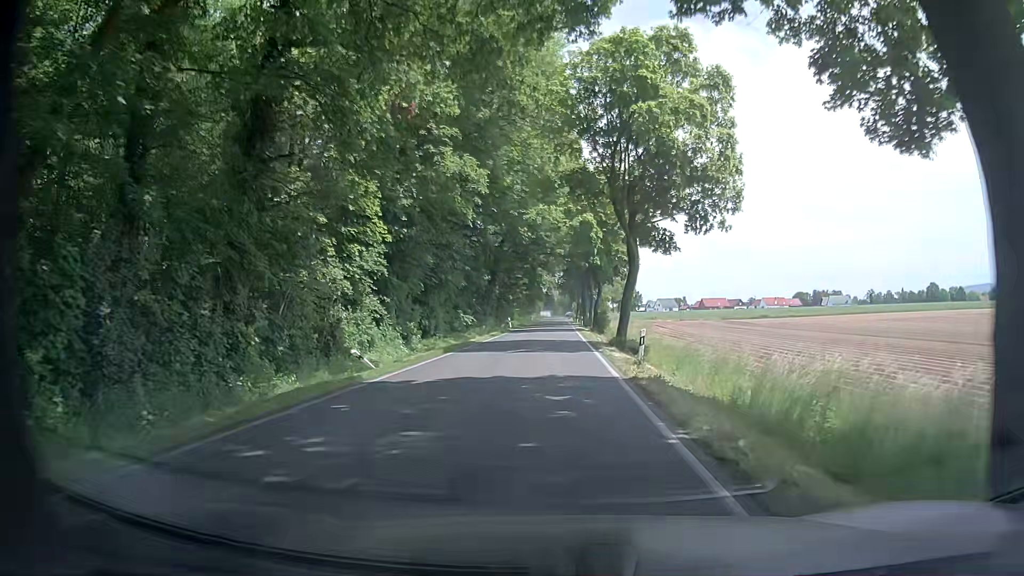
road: secondary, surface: asphalt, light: Day
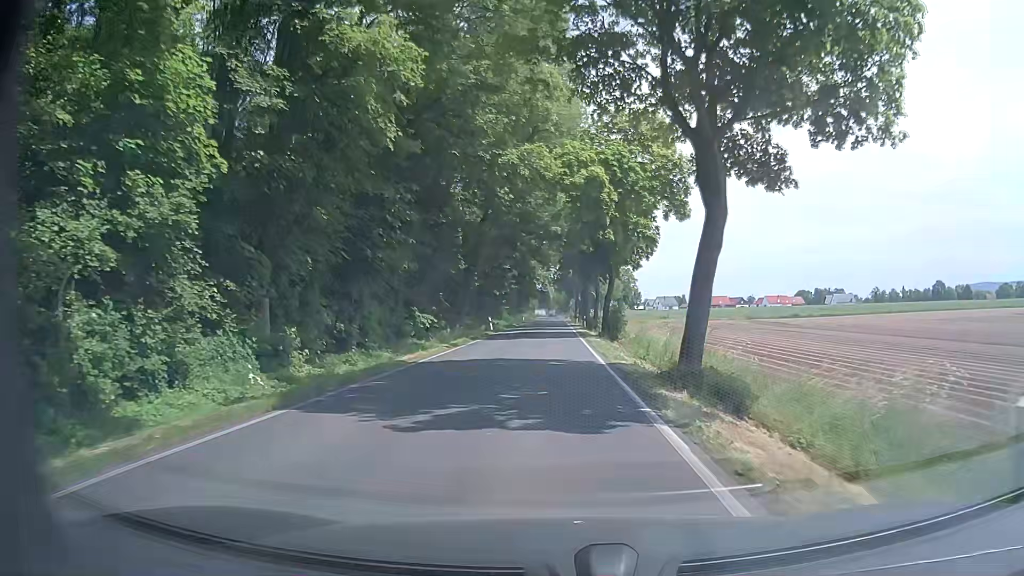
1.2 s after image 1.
(-0.1, +15.8) m; -1°
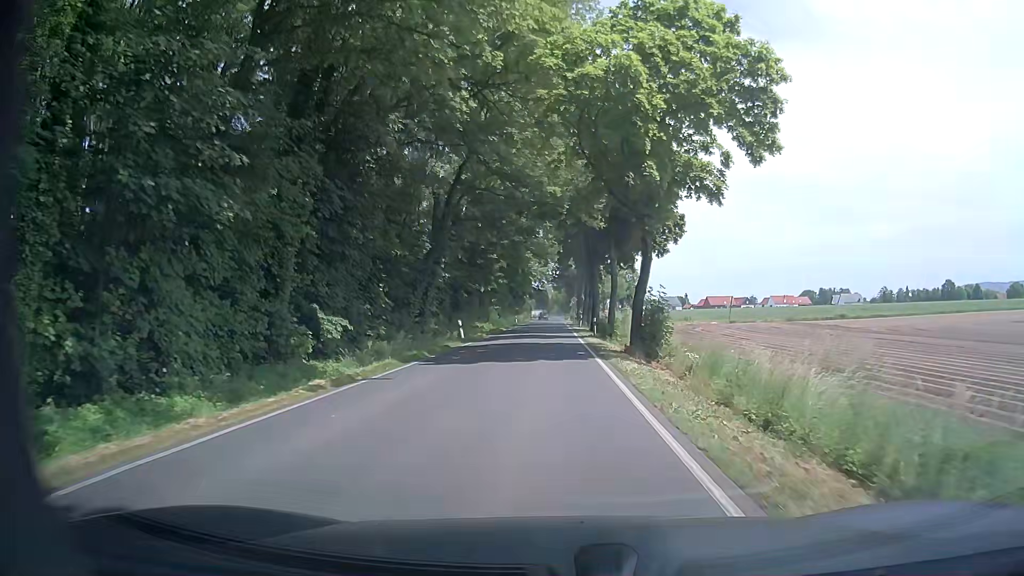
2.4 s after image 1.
(+0.1, +15.9) m; +1°
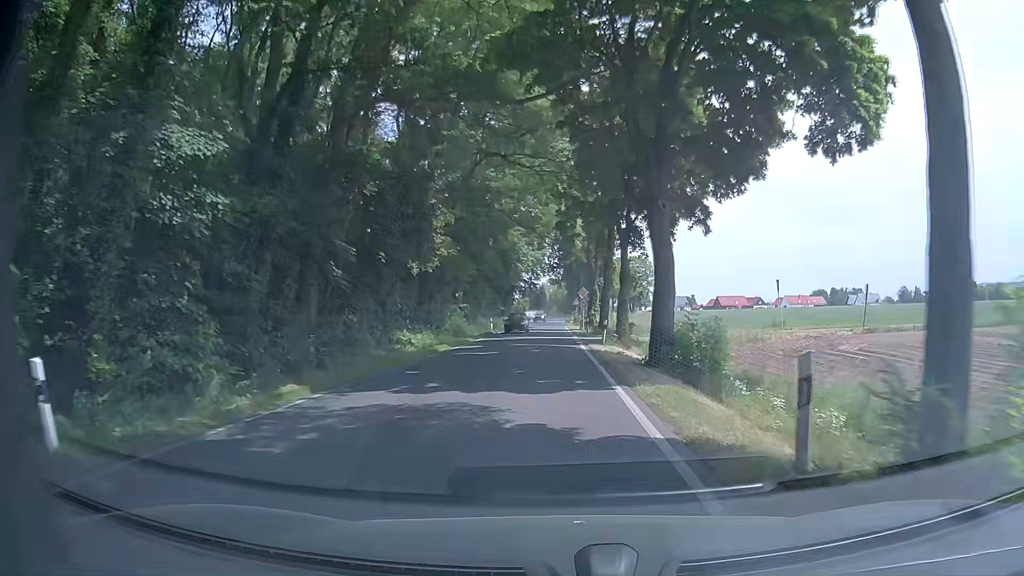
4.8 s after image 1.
(-0.1, +31.7) m; -1°
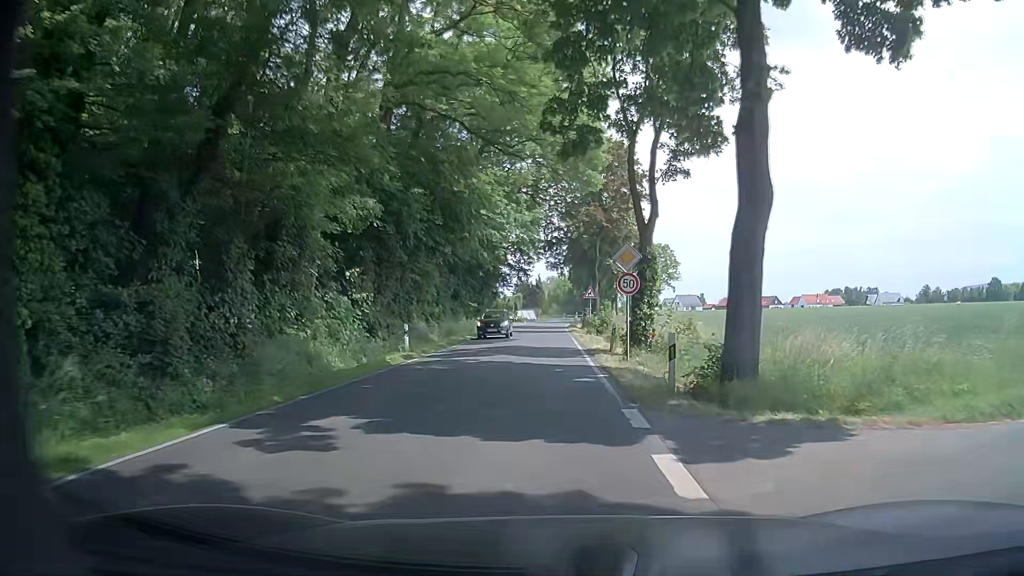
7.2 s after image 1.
(-0.1, +31.6) m; 0°
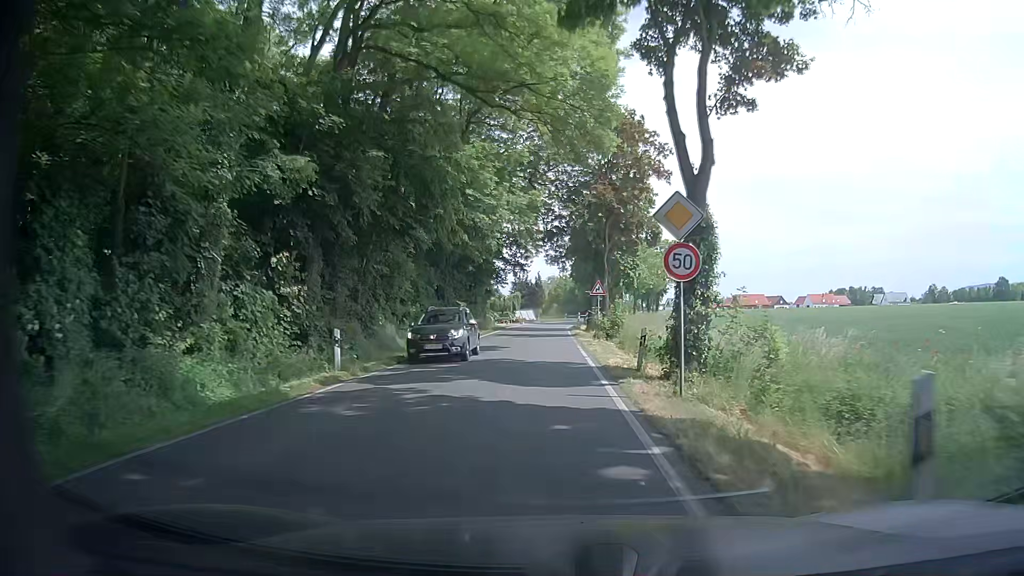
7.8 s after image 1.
(0.0, +7.9) m; 0°
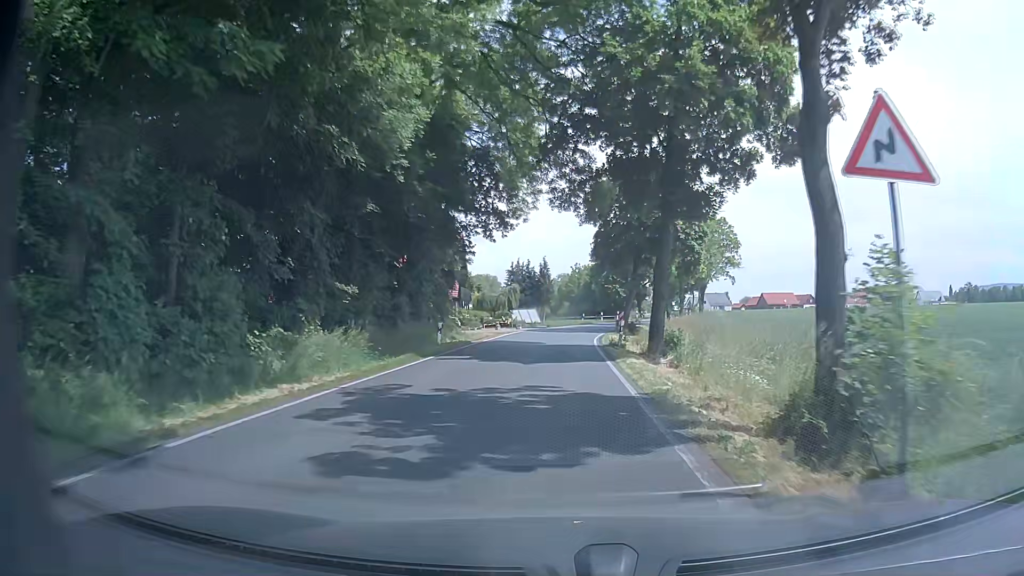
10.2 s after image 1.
(-0.2, +31.7) m; 0°
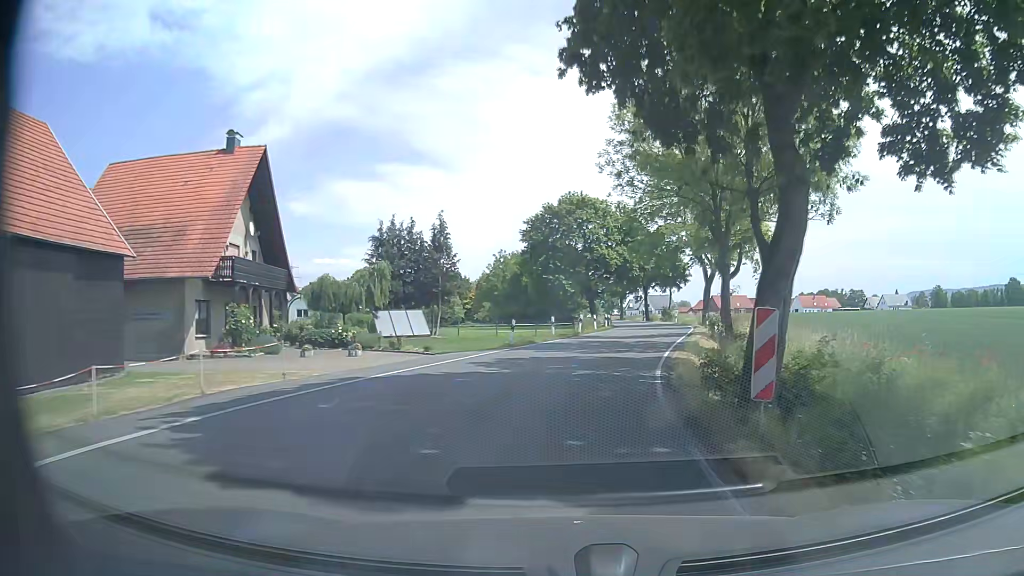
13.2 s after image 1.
(+0.9, +39.5) m; +5°
(0, +10) (+2, +20) (+4, +30) (+6, +39) (+9, +49) (+10, +59) (+11, +69) (+11, +79) (+11, +89) (+11, +99) m
